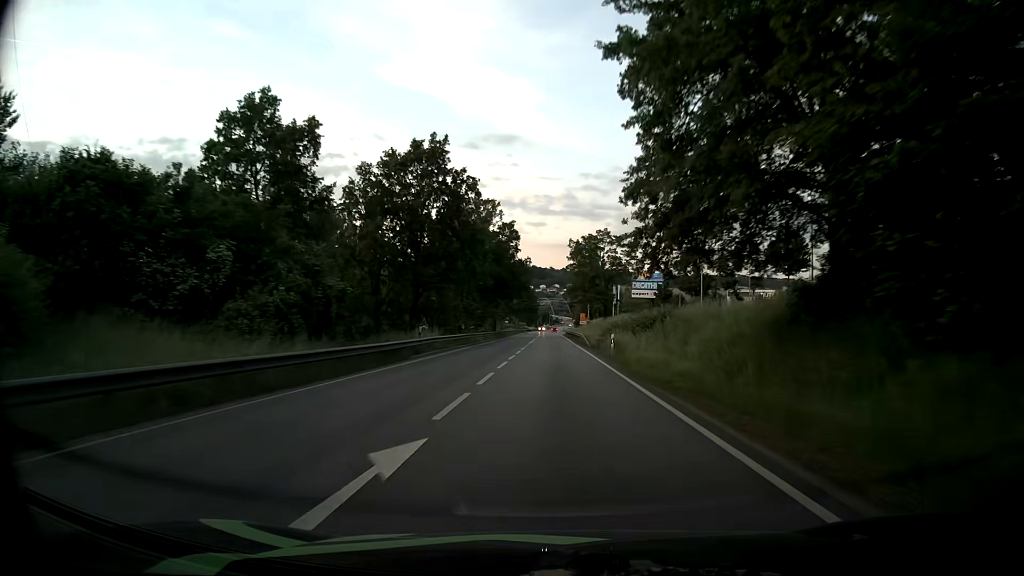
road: primary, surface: asphalt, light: Day
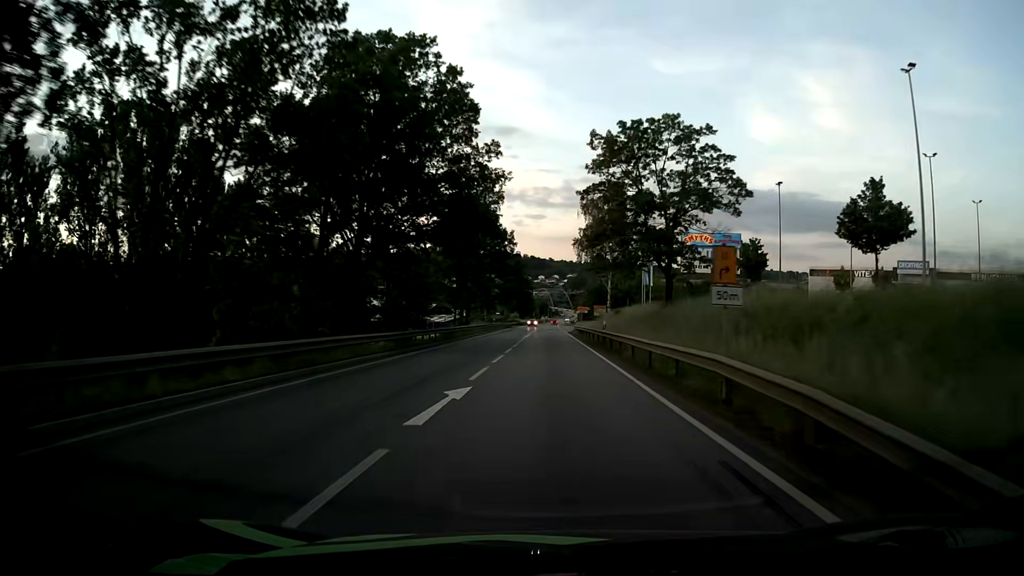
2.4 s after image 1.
(0.0, +48.3) m; 0°
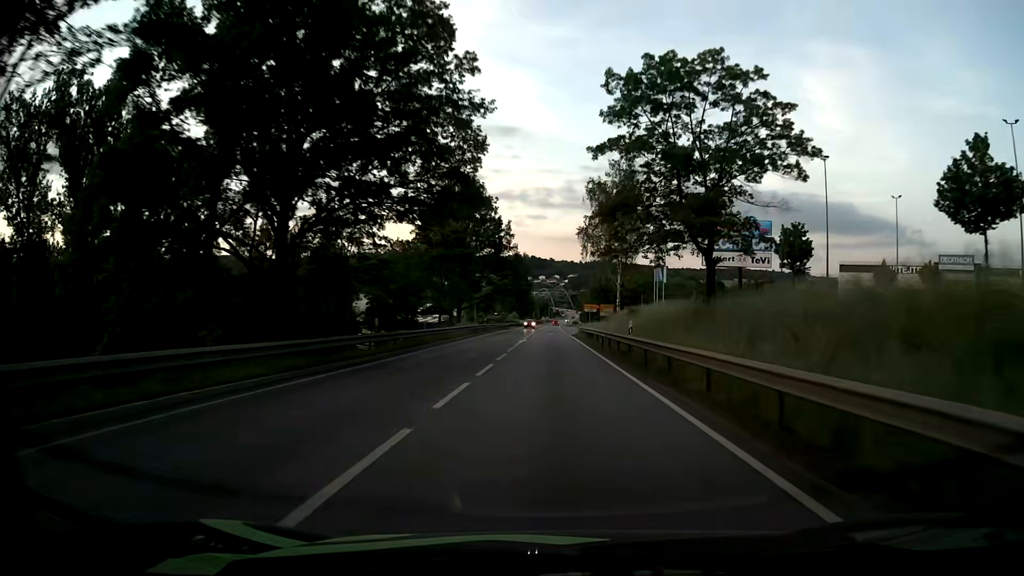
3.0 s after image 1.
(0.0, +10.6) m; 0°
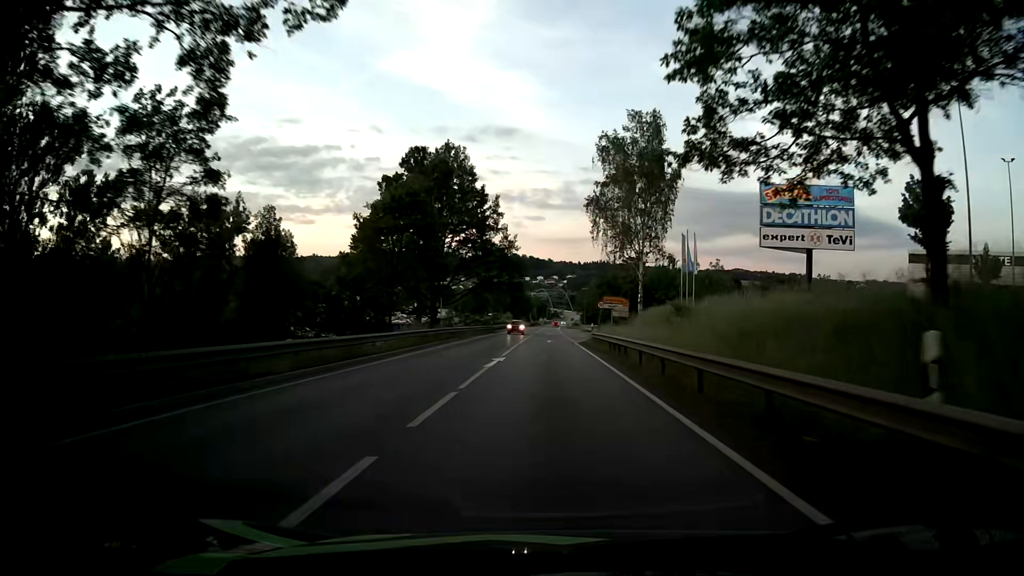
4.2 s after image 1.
(0.0, +19.2) m; 0°
